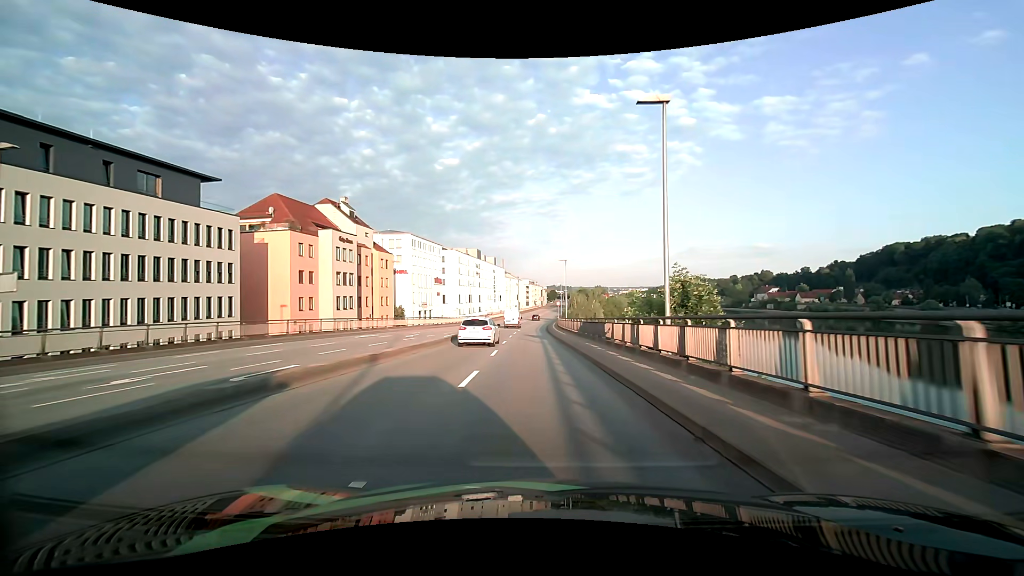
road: primary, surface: asphalt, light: Day
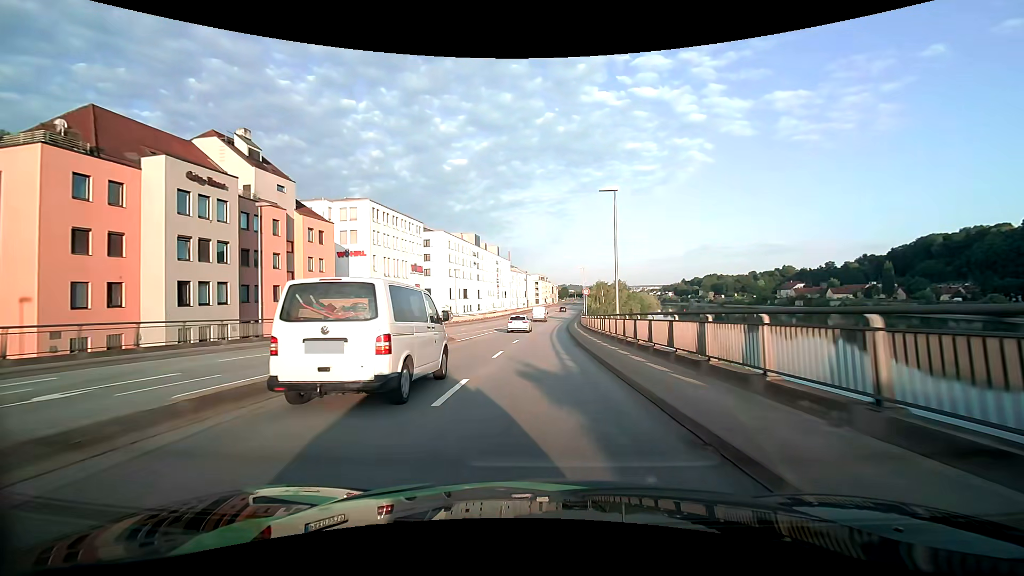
(-0.4, +30.0) m; -1°
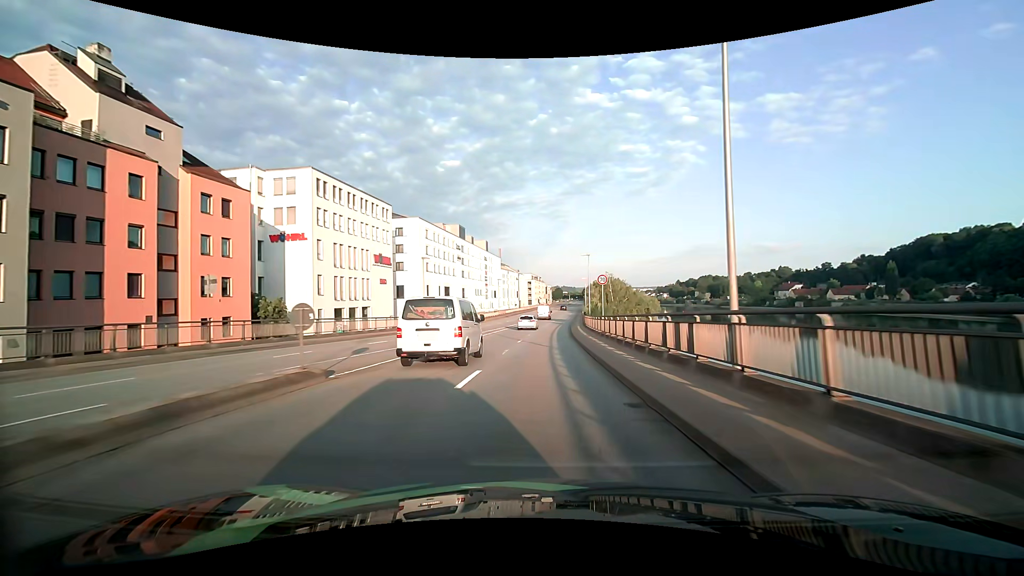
(+0.1, +16.1) m; +1°
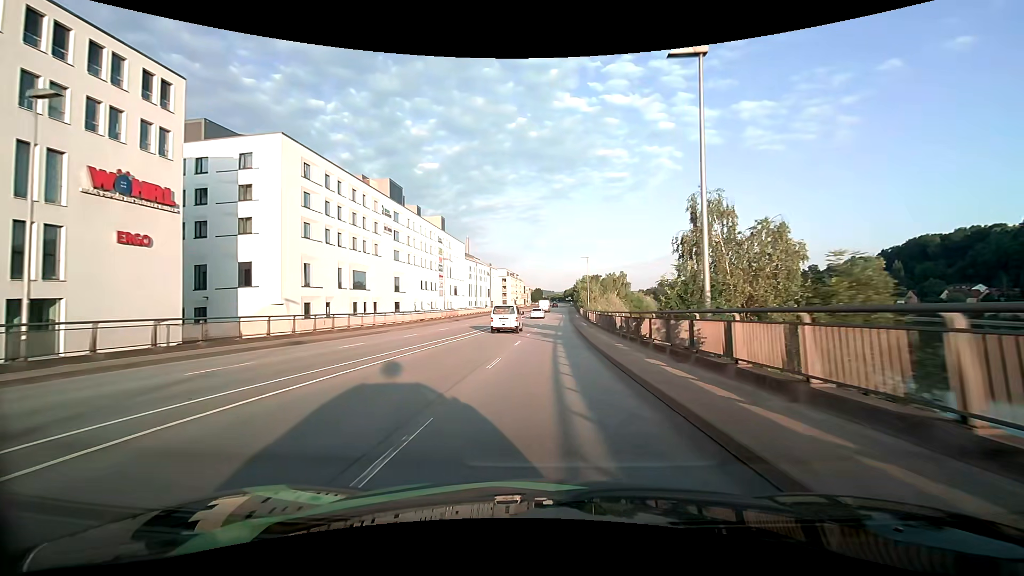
(+0.9, +42.1) m; +2°
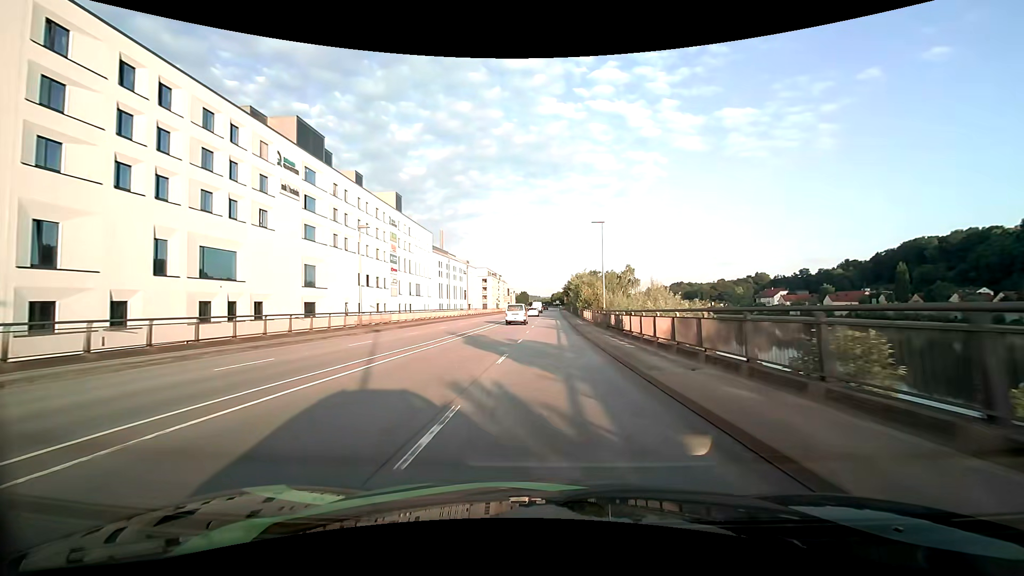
(+0.5, +26.2) m; +2°
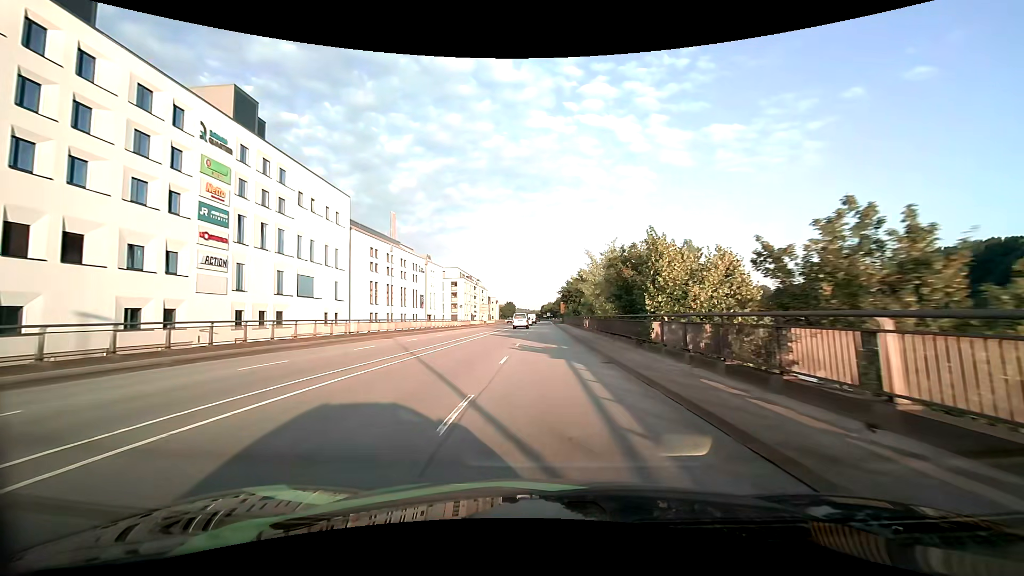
(+0.5, +43.9) m; +1°
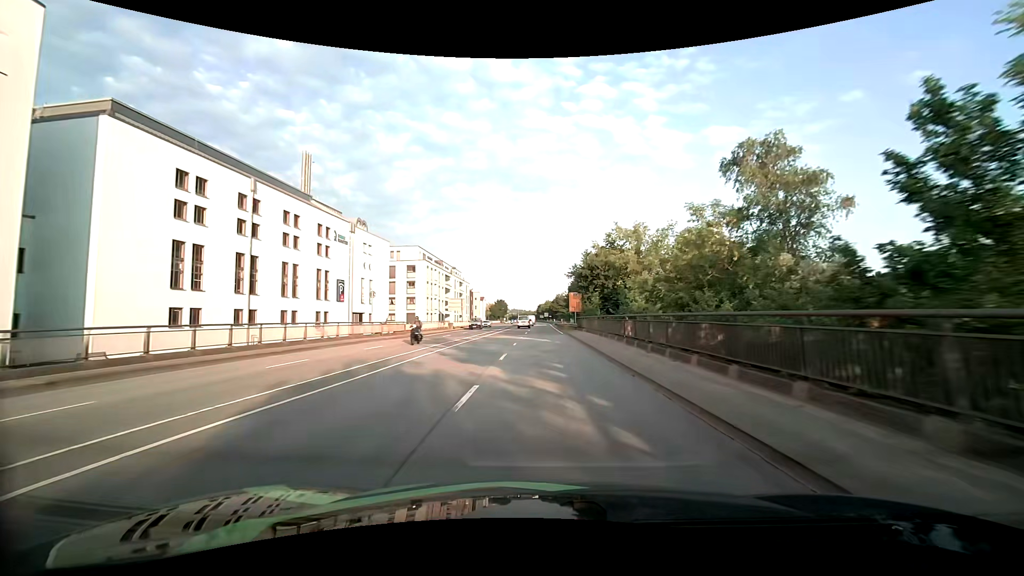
(+0.3, +43.5) m; 0°
